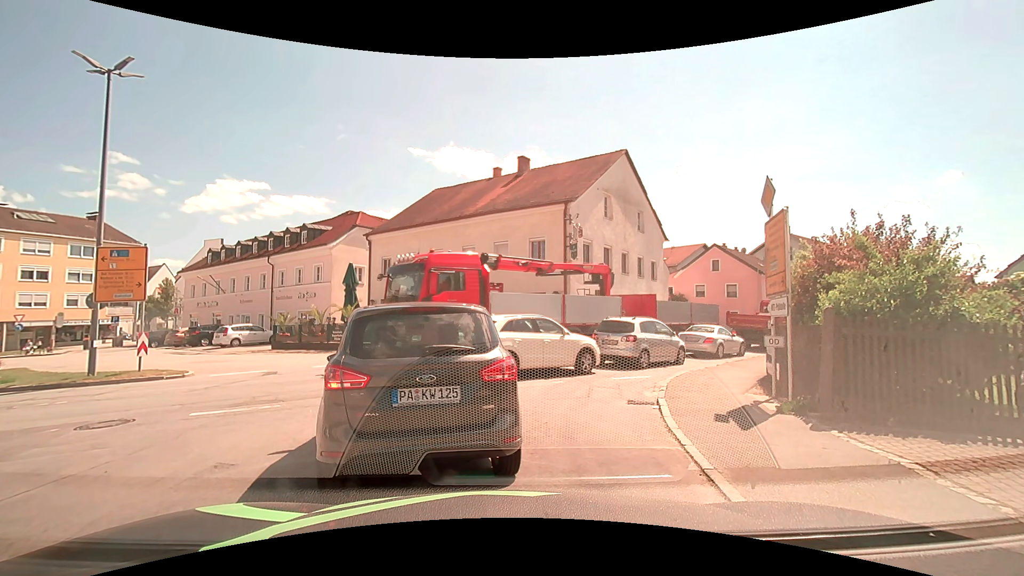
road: tertiary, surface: asphalt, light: Day
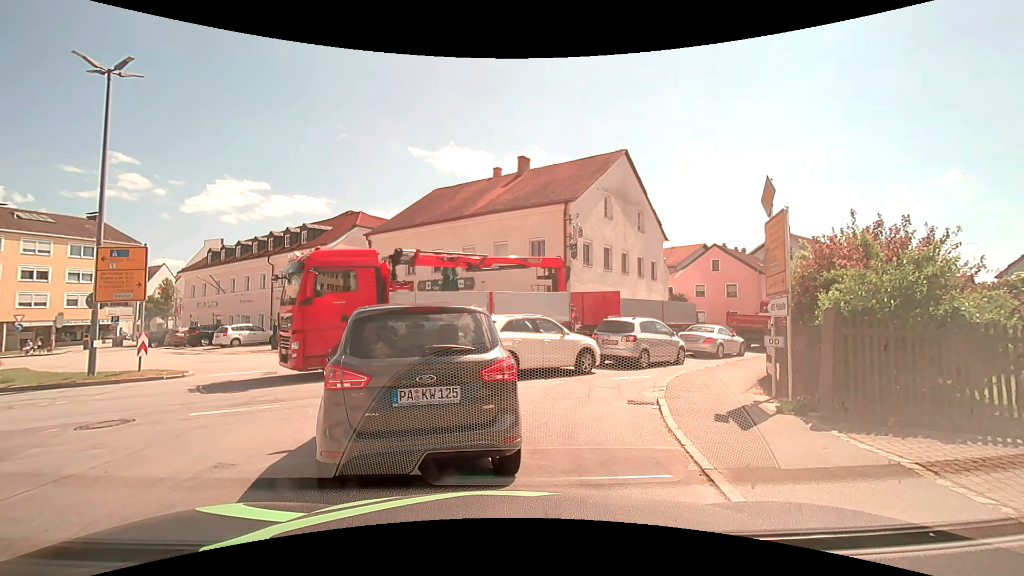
(0.0, 0.0) m; 0°
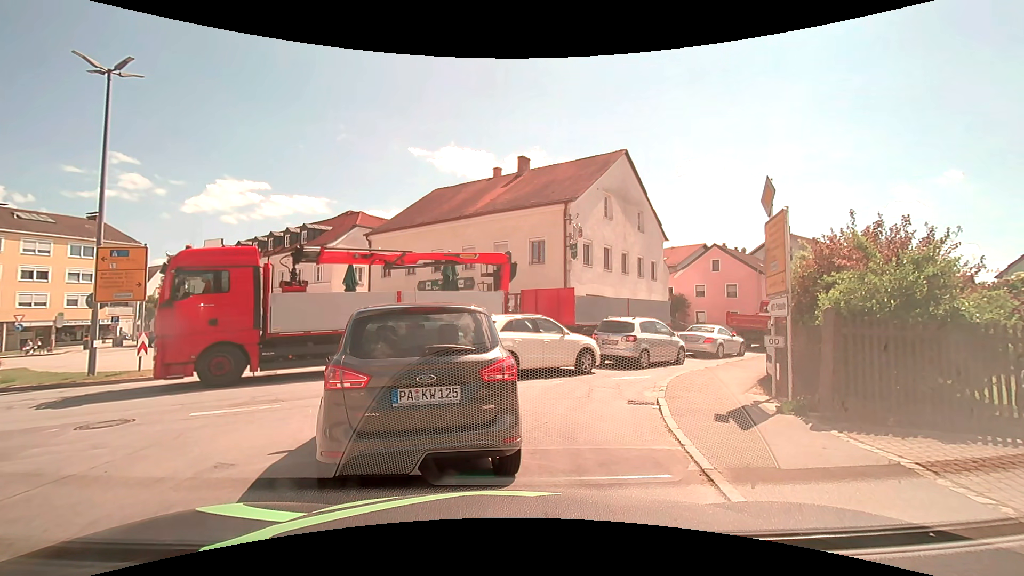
(0.0, 0.0) m; 0°
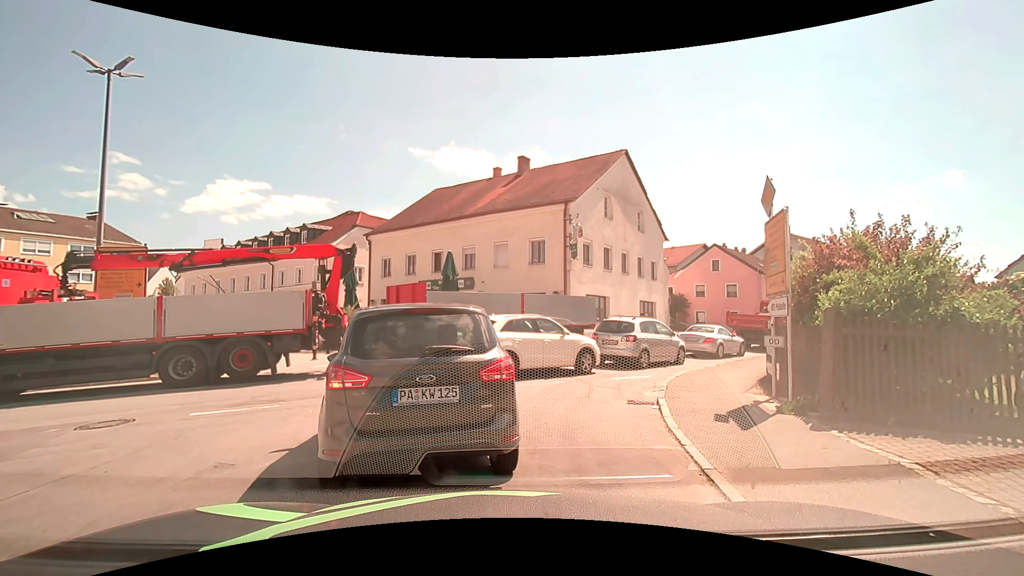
(0.0, 0.0) m; 0°
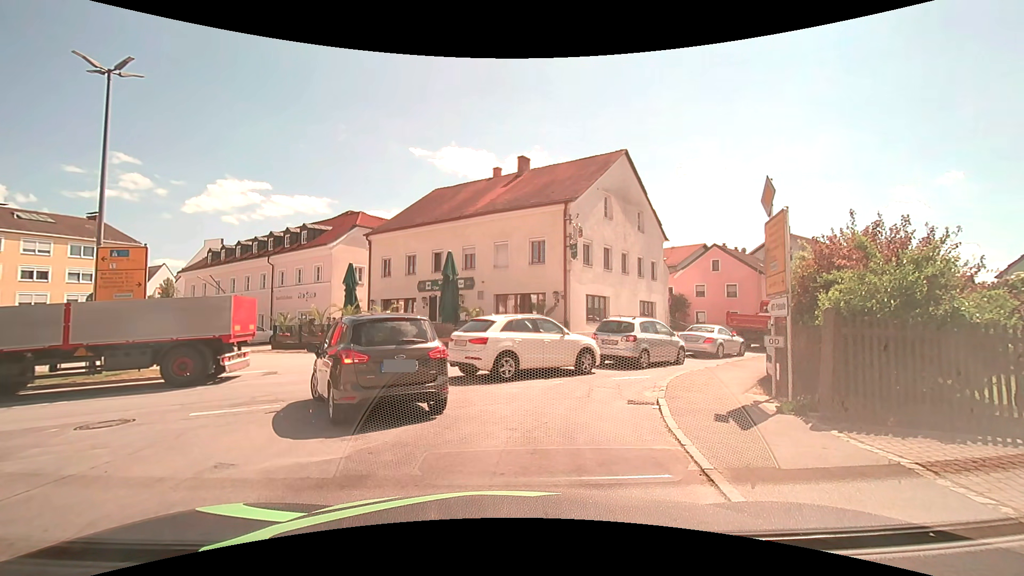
(0.0, 0.0) m; 0°
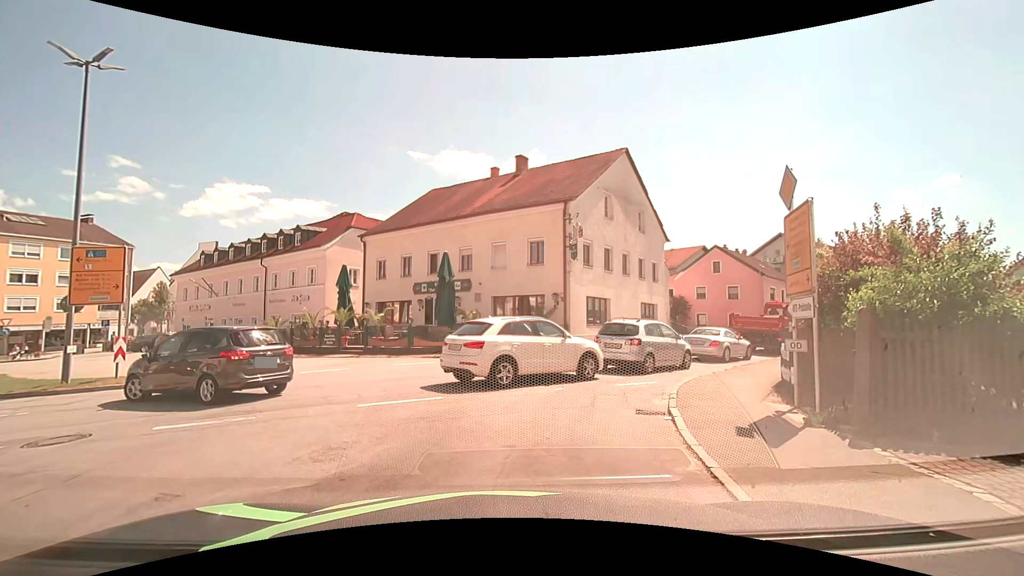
(0.0, +0.8) m; 0°
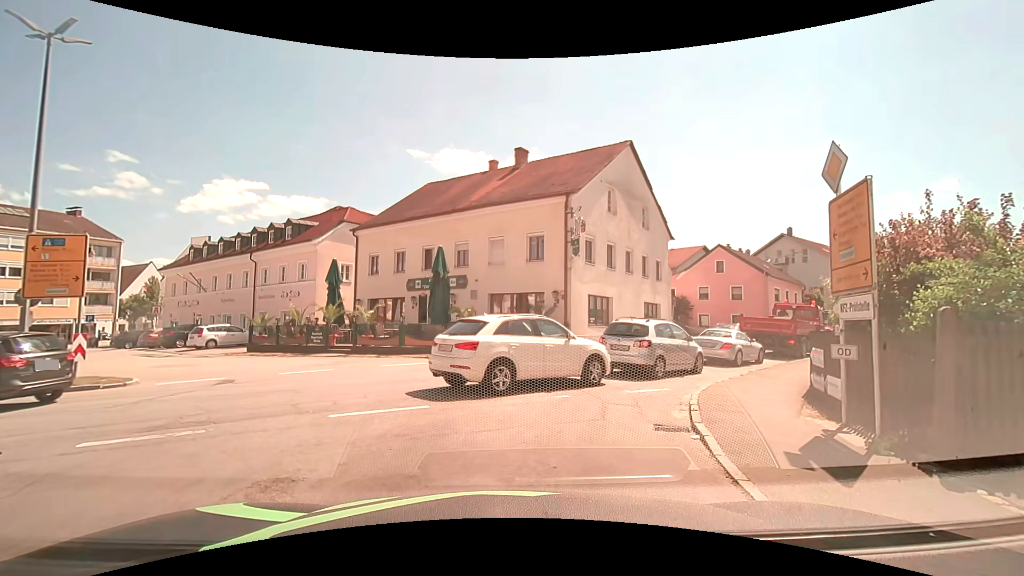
(0.0, +1.3) m; 0°
